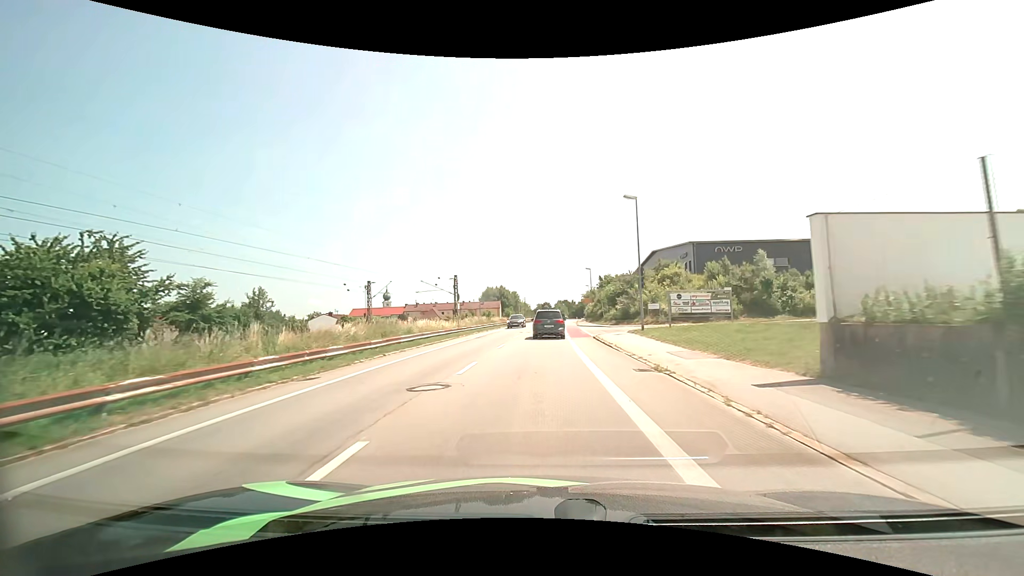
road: unclassified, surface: asphalt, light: Day
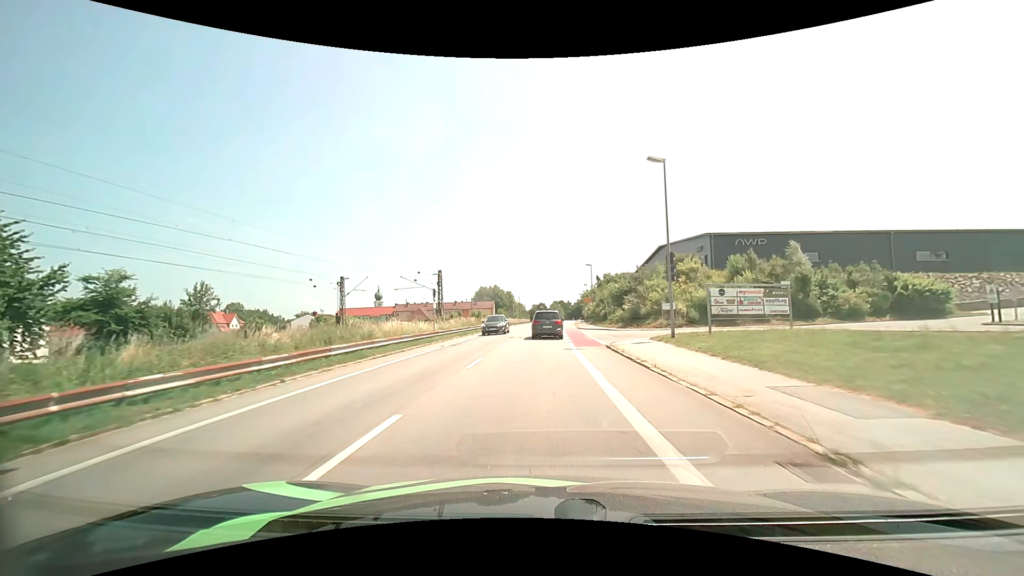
(0.0, +7.5) m; 0°
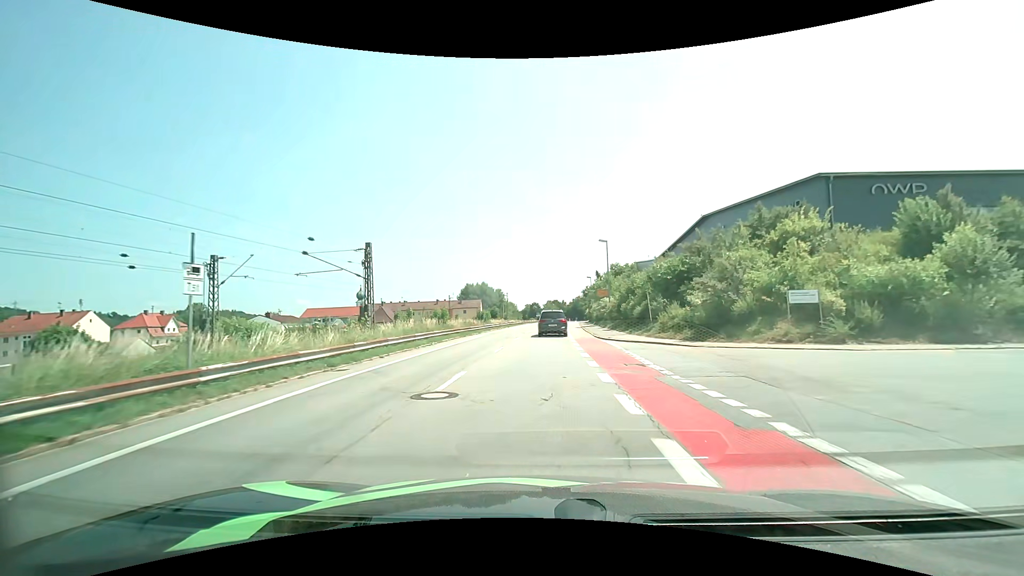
(+0.3, +22.3) m; +1°
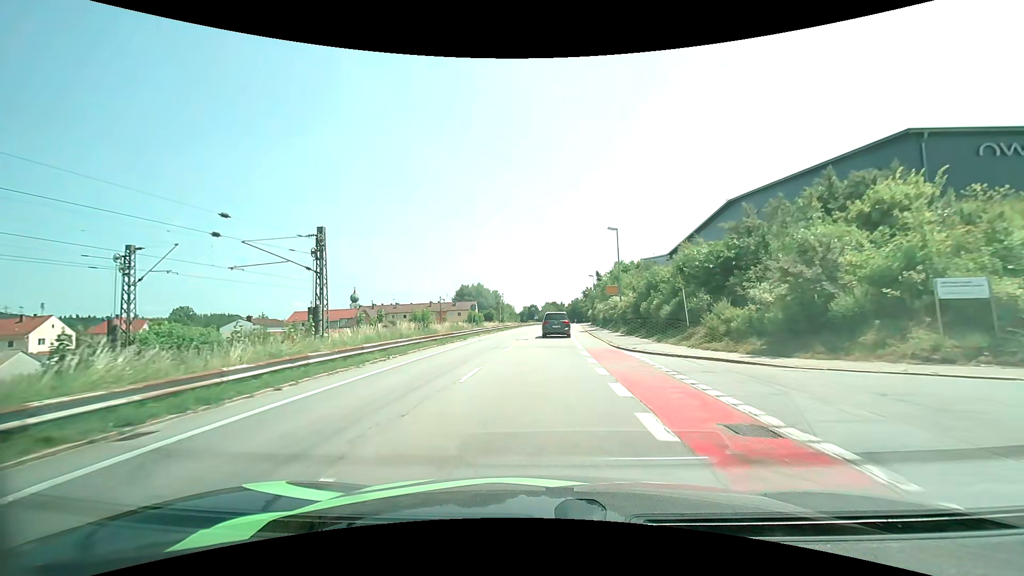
(0.0, +7.5) m; 0°
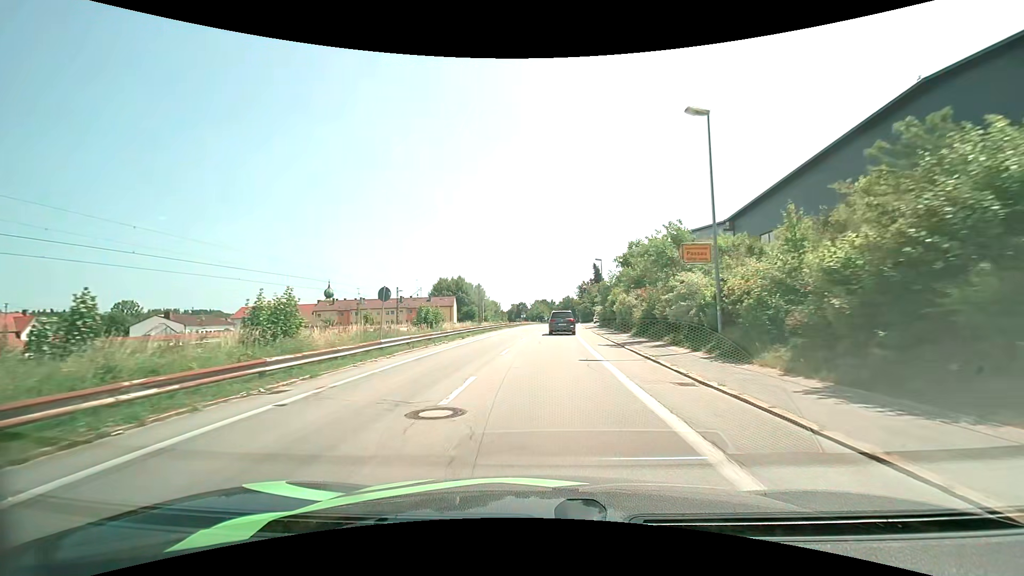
(+0.2, +22.8) m; +1°
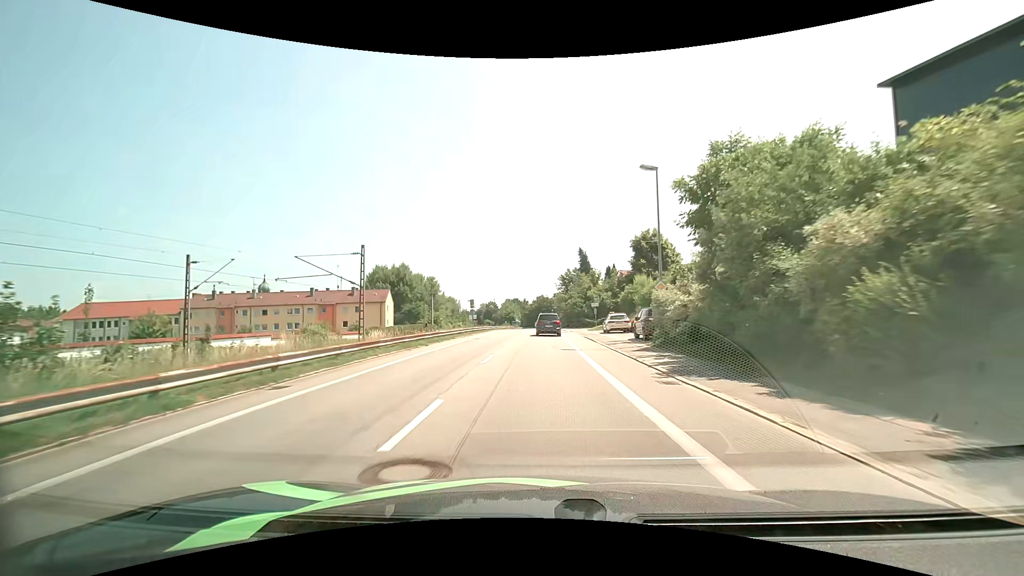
(+1.0, +38.9) m; +3°
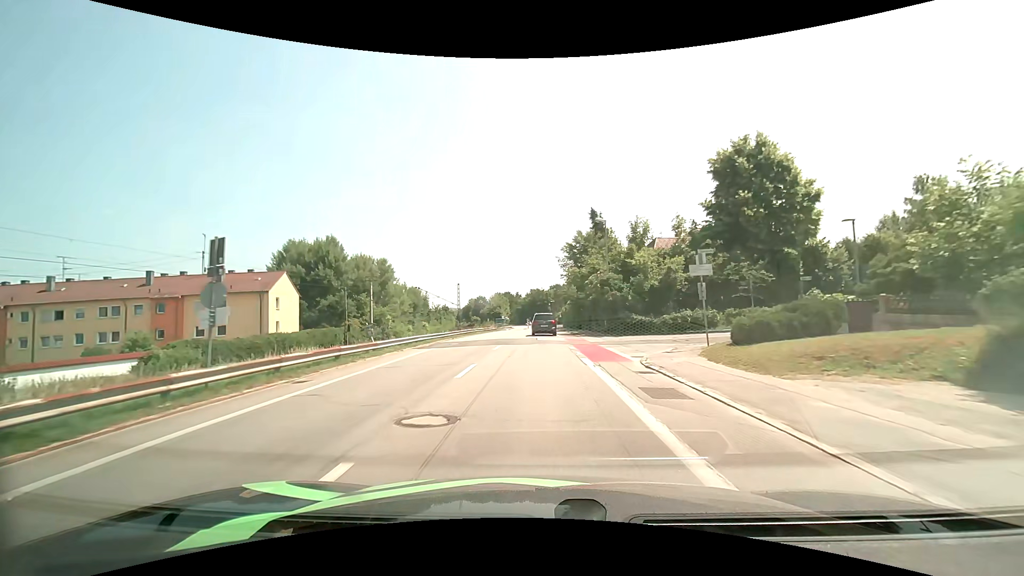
(+0.3, +39.6) m; +1°
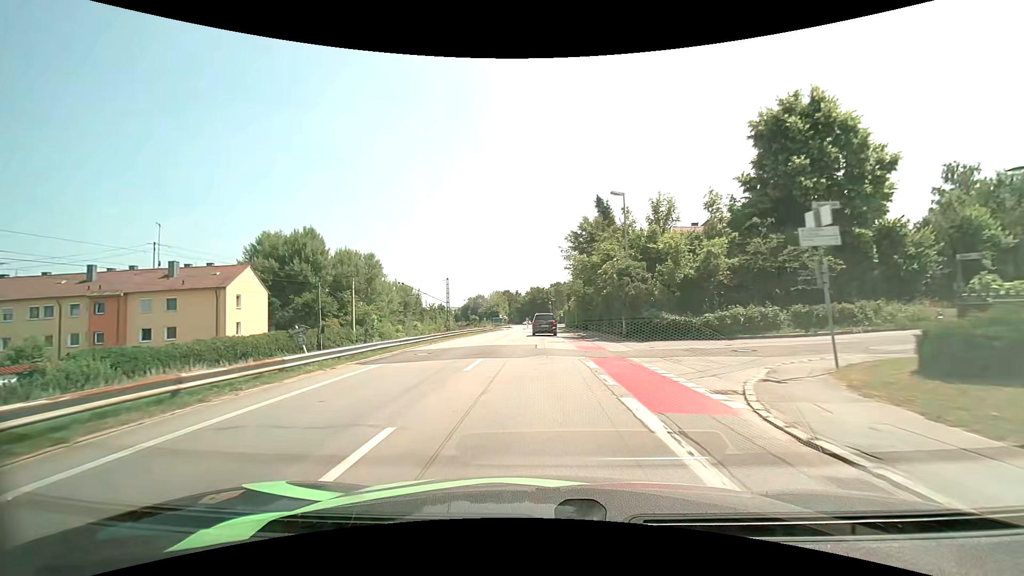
(0.0, +7.7) m; 0°
(0, +10) (0, +20) (0, +30) (0, +40) (0, +50) (0, +60) (0, +70) (0, +80) (0, +90) (0, +100) m
